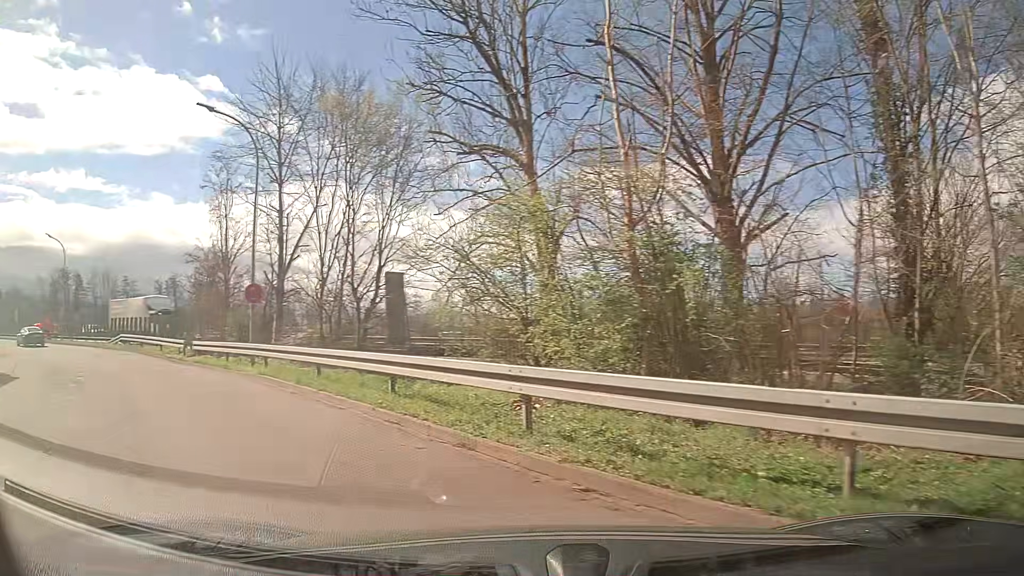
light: Day
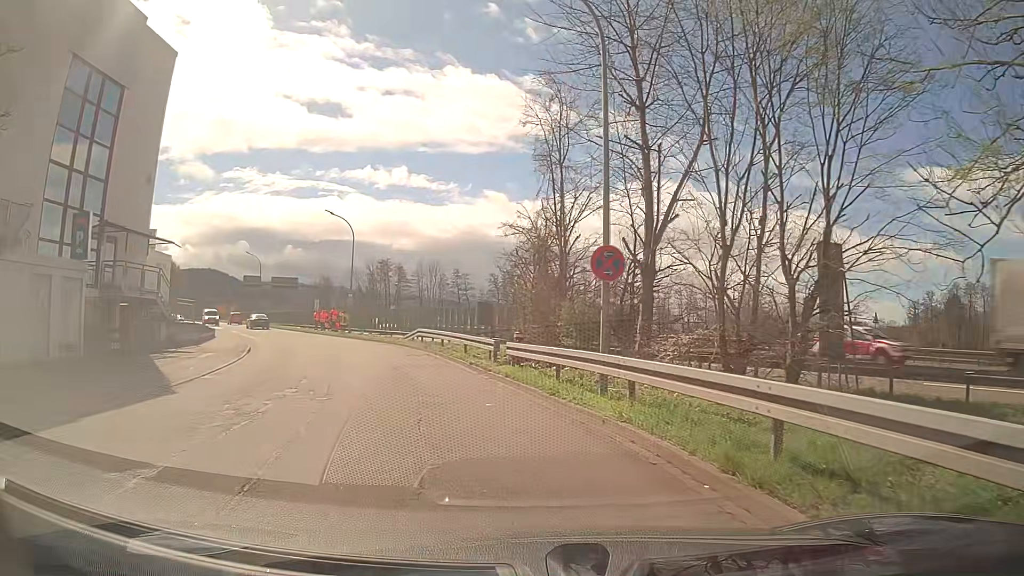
(-2.9, +8.8) m; -30°
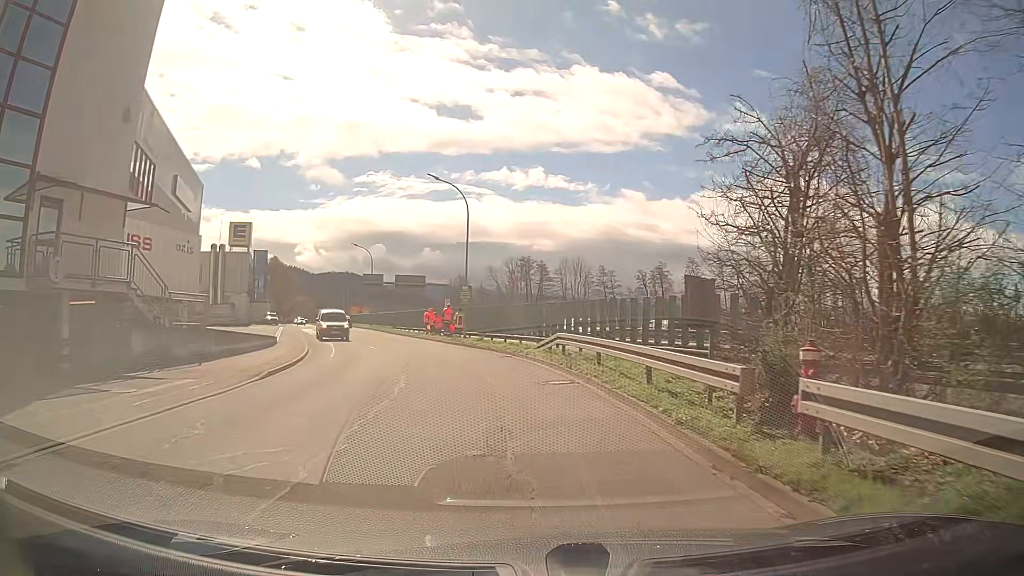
(-1.2, +11.9) m; -11°
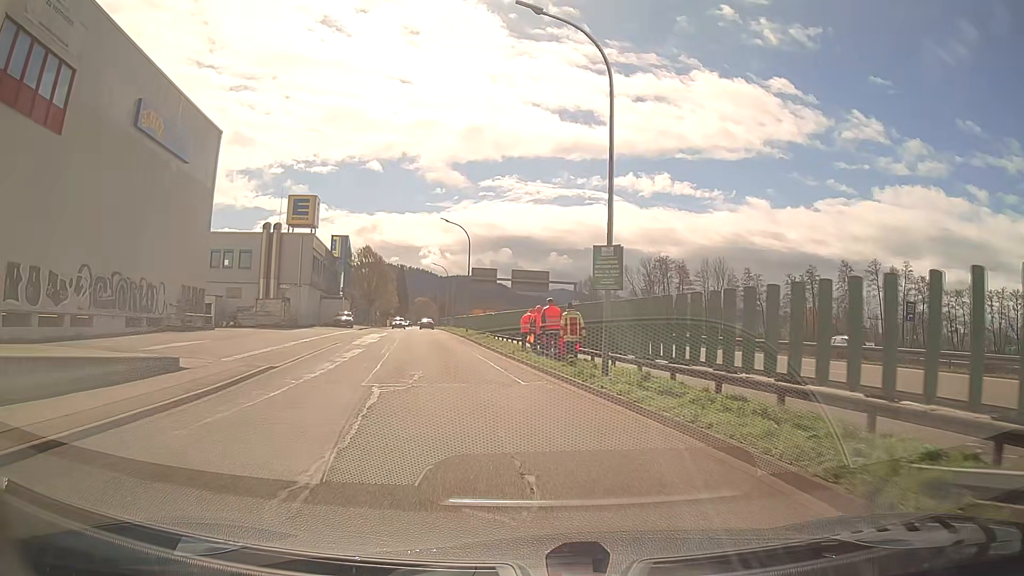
(-1.6, +19.0) m; -11°
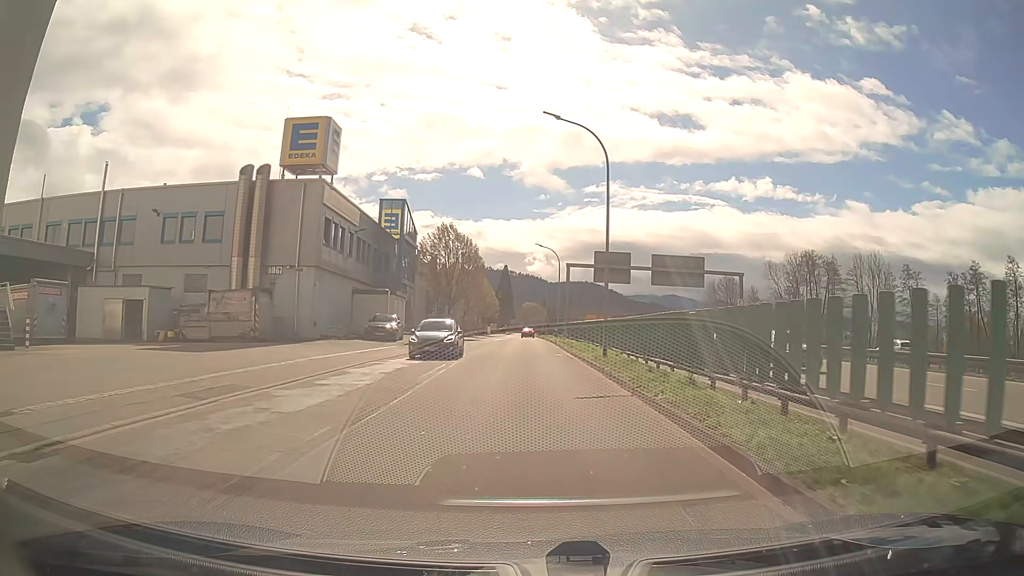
(-2.9, +26.6) m; -9°
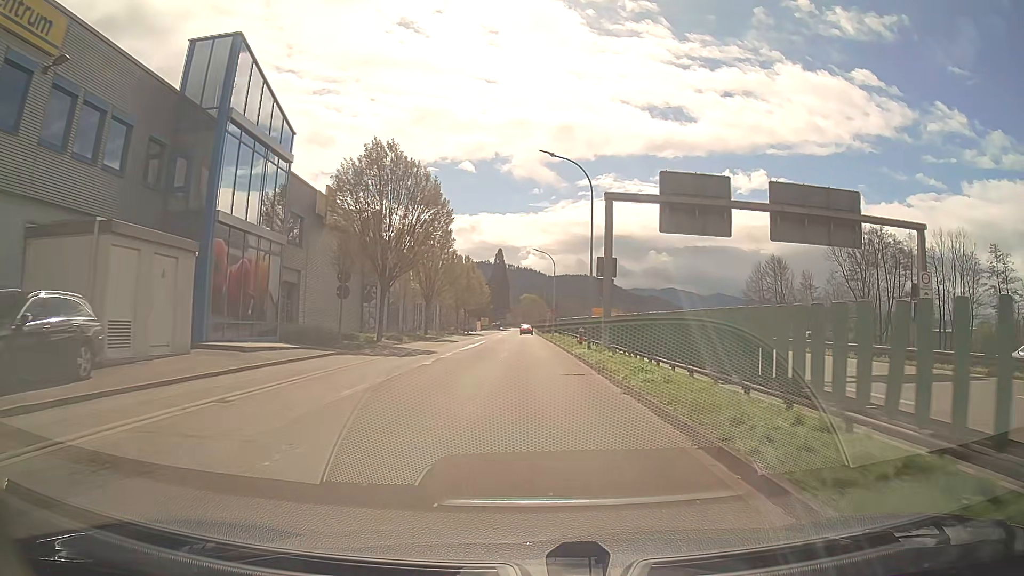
(-0.1, +30.4) m; 0°
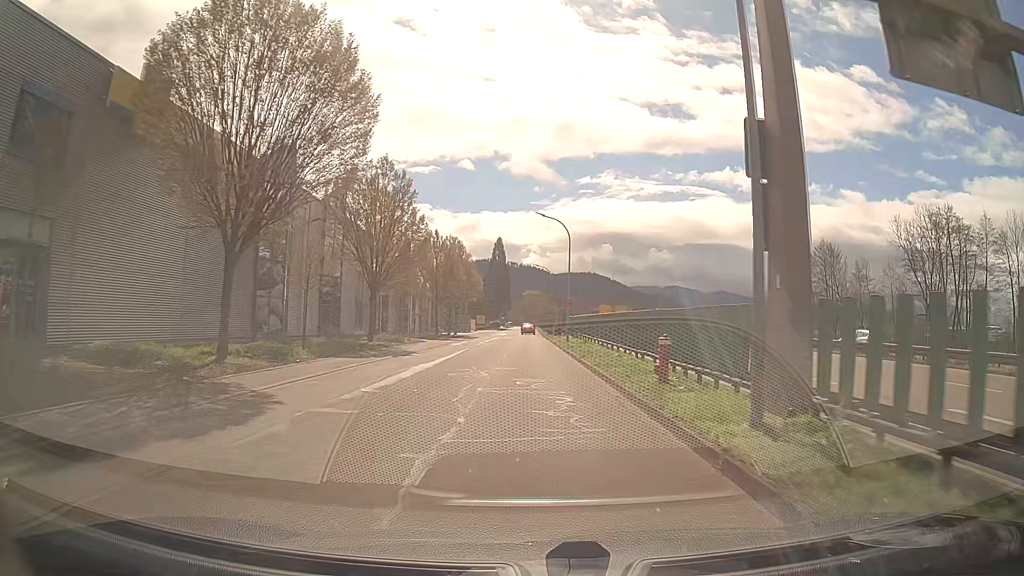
(-0.2, +19.8) m; -1°
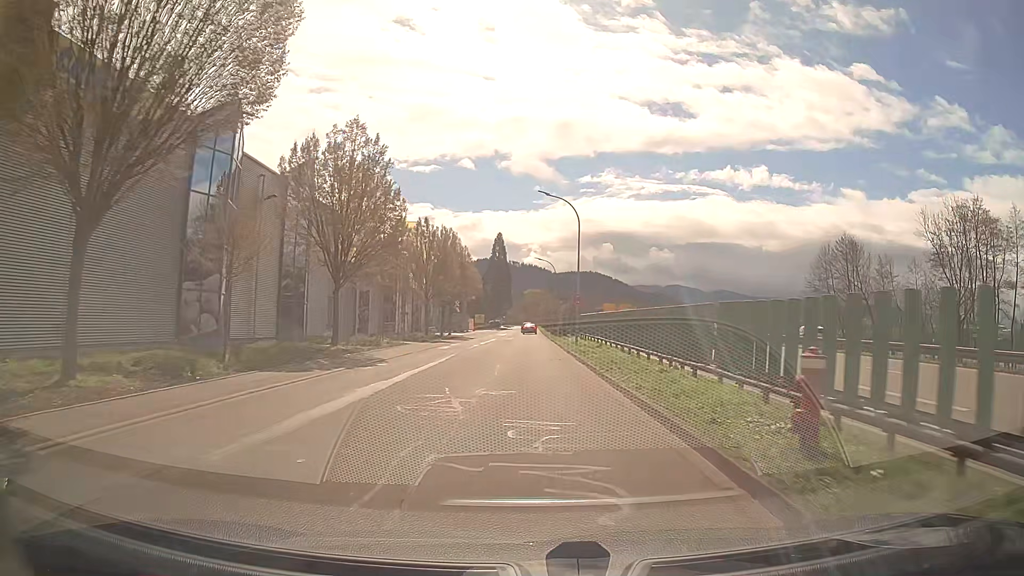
(0.0, +6.8) m; 0°
(0, +10) (0, +20) (0, +30) (0, +40) (0, +50) (0, +60) (0, +70) (0, +80) (0, +90) (0, +100) m
